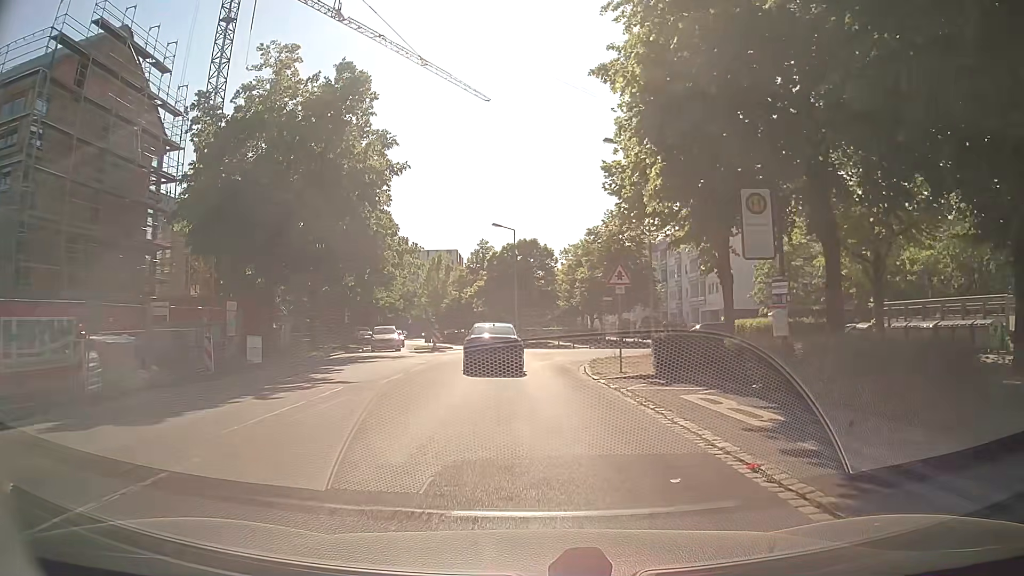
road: residential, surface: asphalt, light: Day
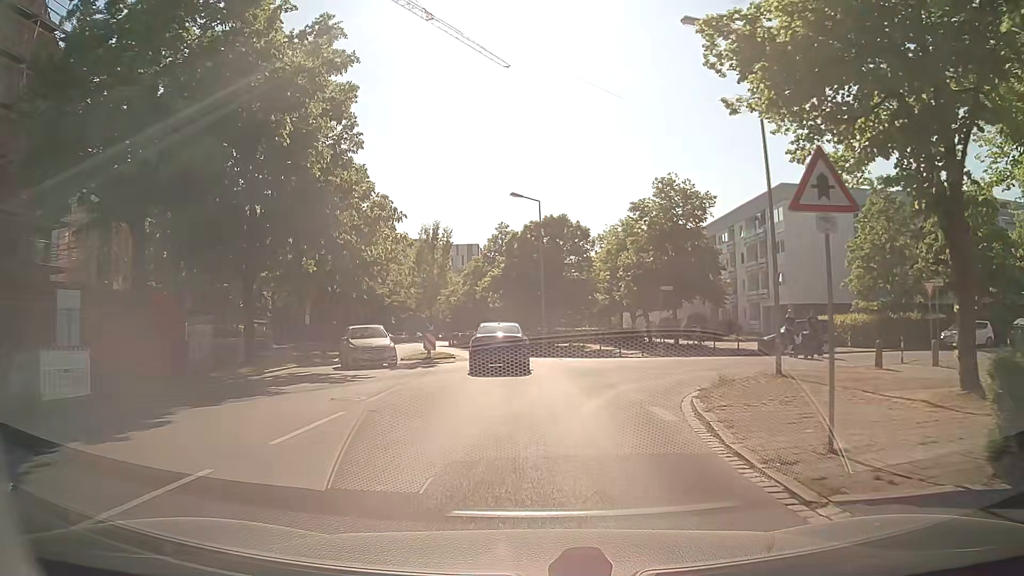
(-0.3, +12.5) m; -2°
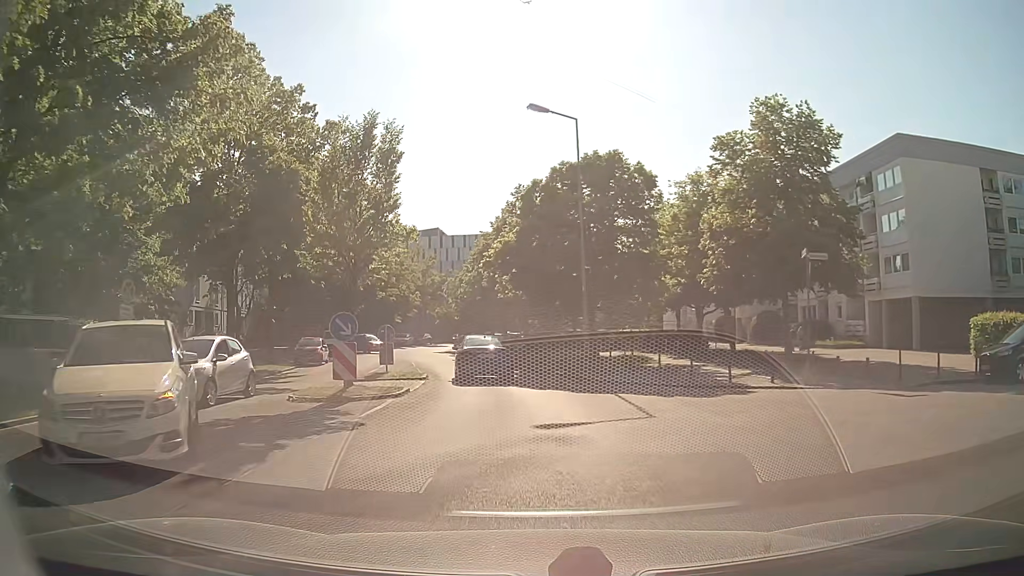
(0.0, +17.0) m; -1°
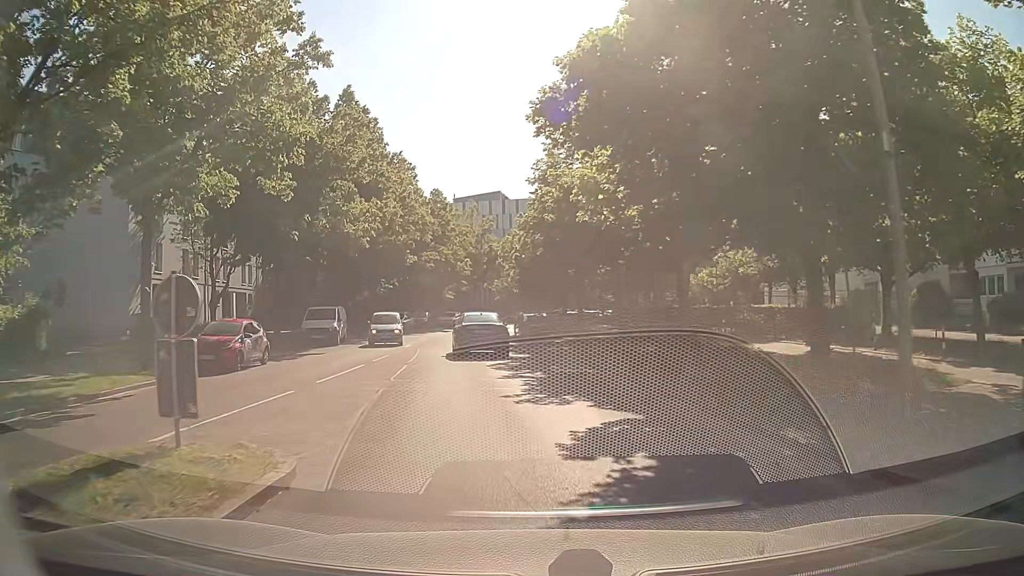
(-1.1, +17.8) m; -7°
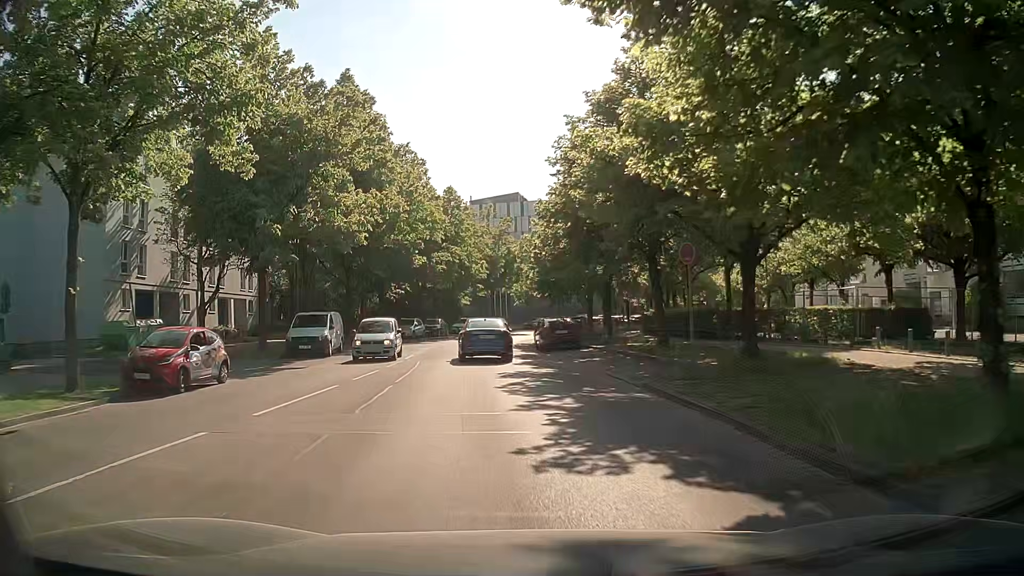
(0.0, +4.6) m; -1°
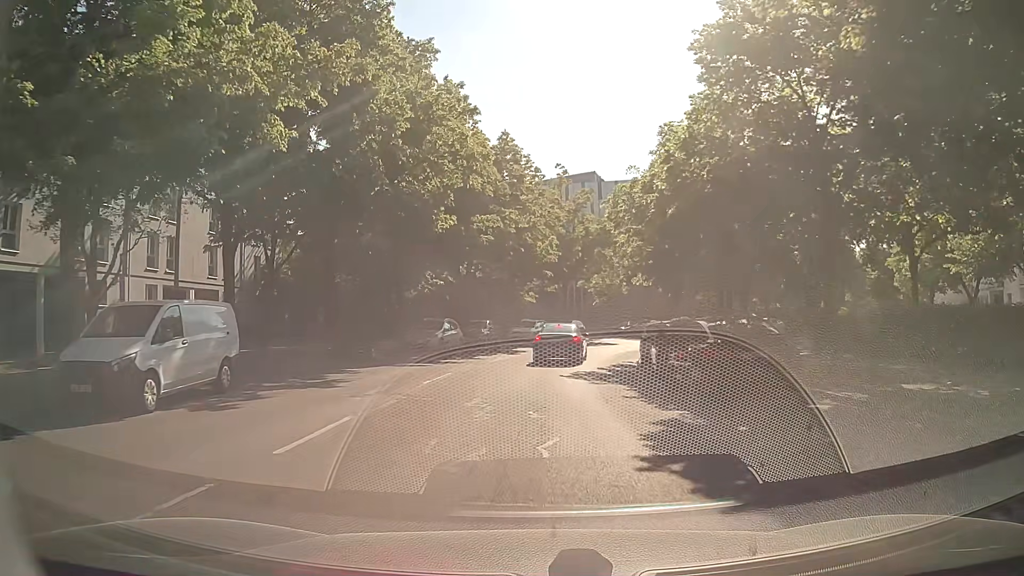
(-1.2, +18.2) m; -7°
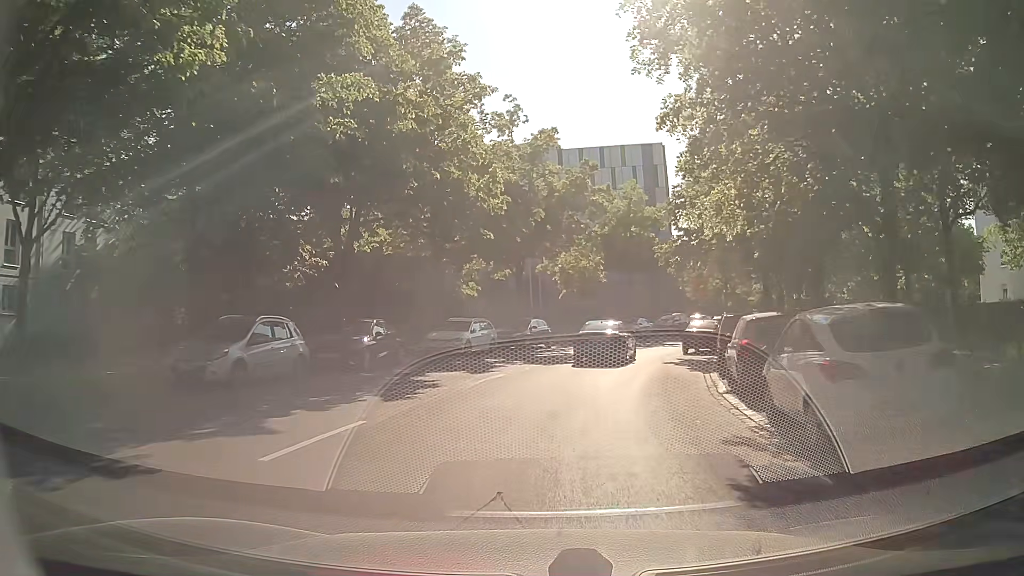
(+0.7, +18.1) m; +4°
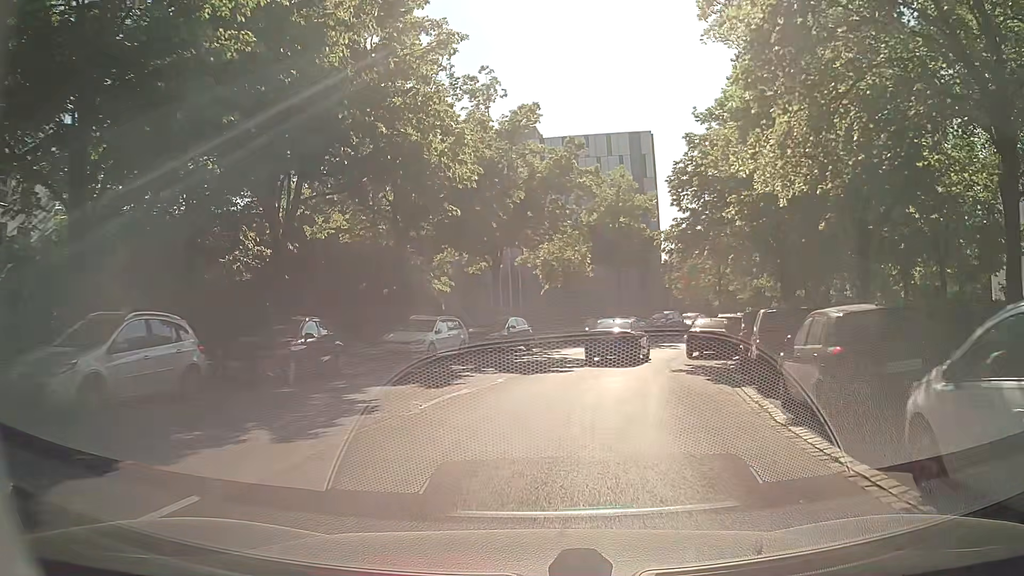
(+0.1, +4.5) m; +1°
(+1, +10) (+2, +20) (+5, +29) (+9, +38) (+15, +47) (+22, +53) (+30, +59) (+39, +65) (+48, +69) (+57, +74) m
